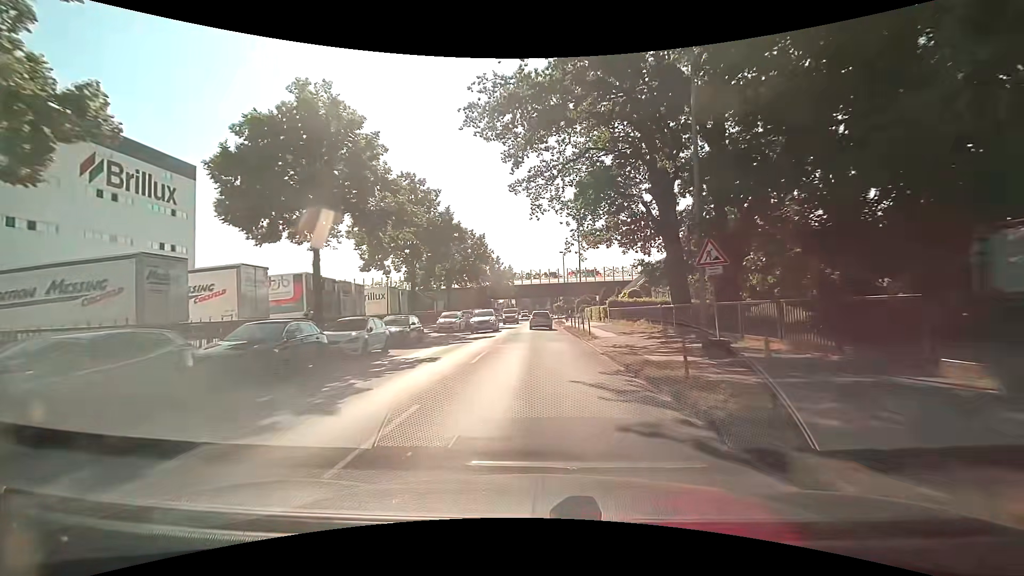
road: tertiary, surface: asphalt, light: Day
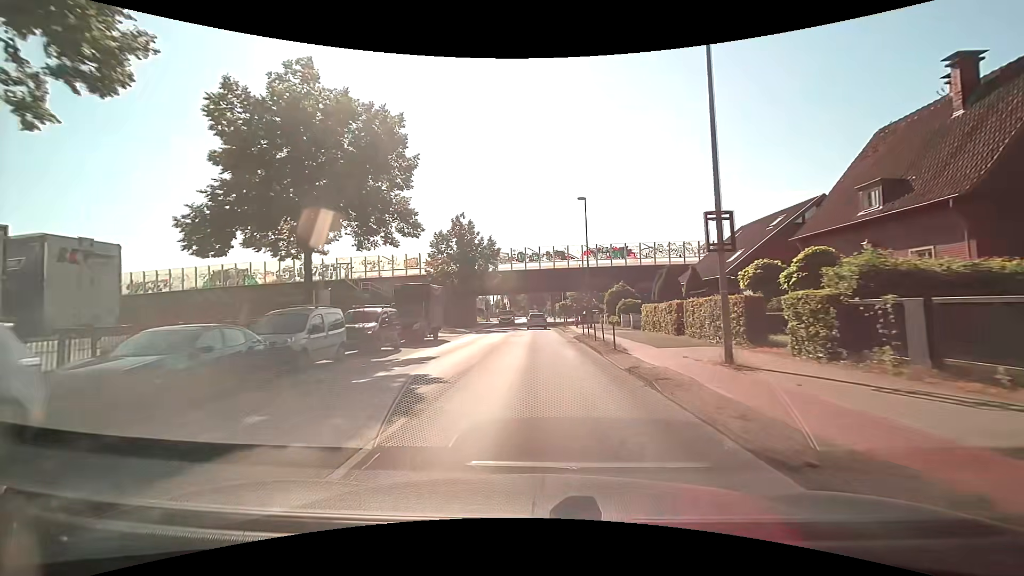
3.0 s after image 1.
(0.0, +36.4) m; +1°
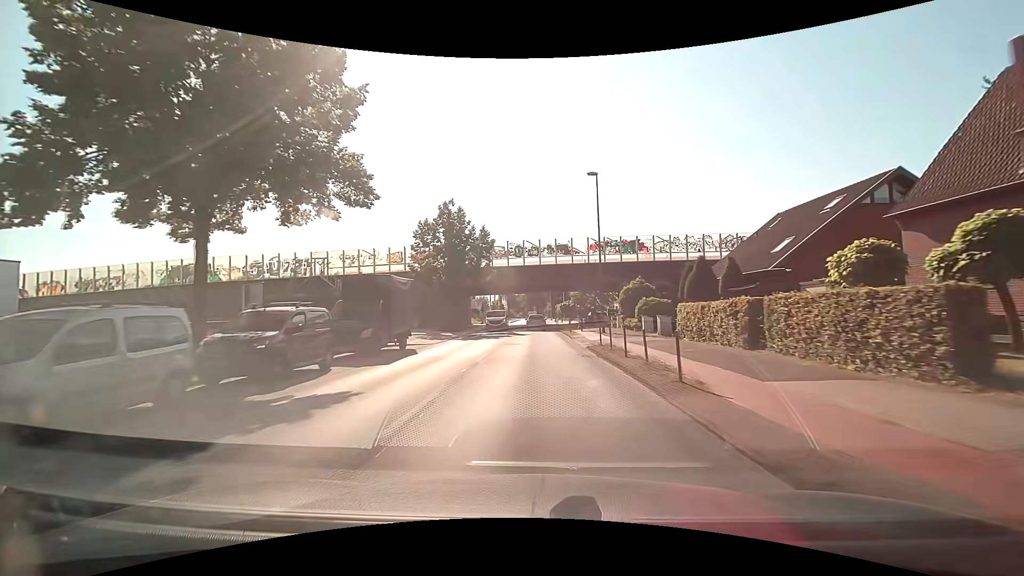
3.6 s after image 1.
(0.0, +7.4) m; 0°
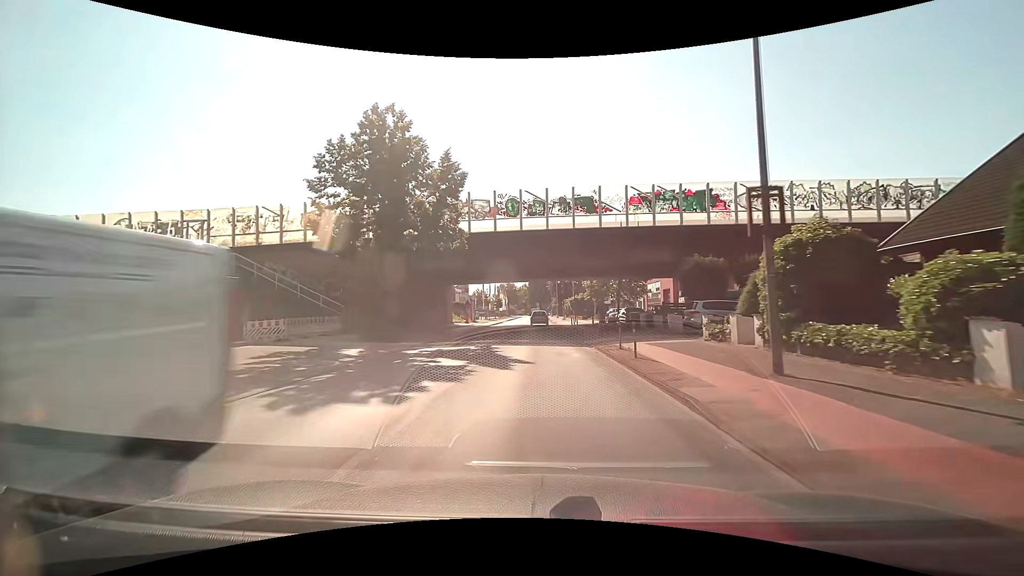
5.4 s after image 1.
(-0.1, +22.1) m; 0°
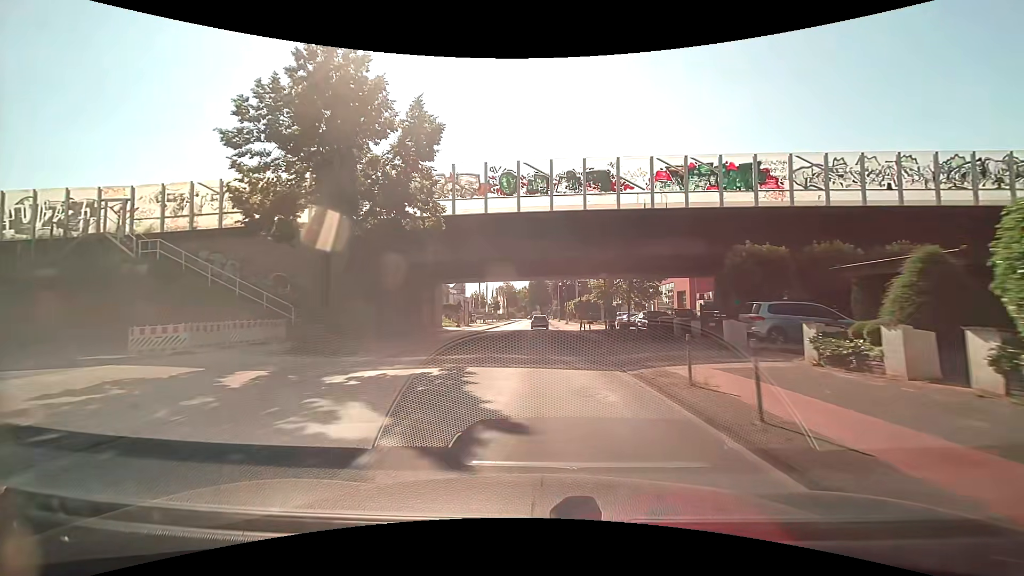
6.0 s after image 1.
(0.0, +7.2) m; 0°
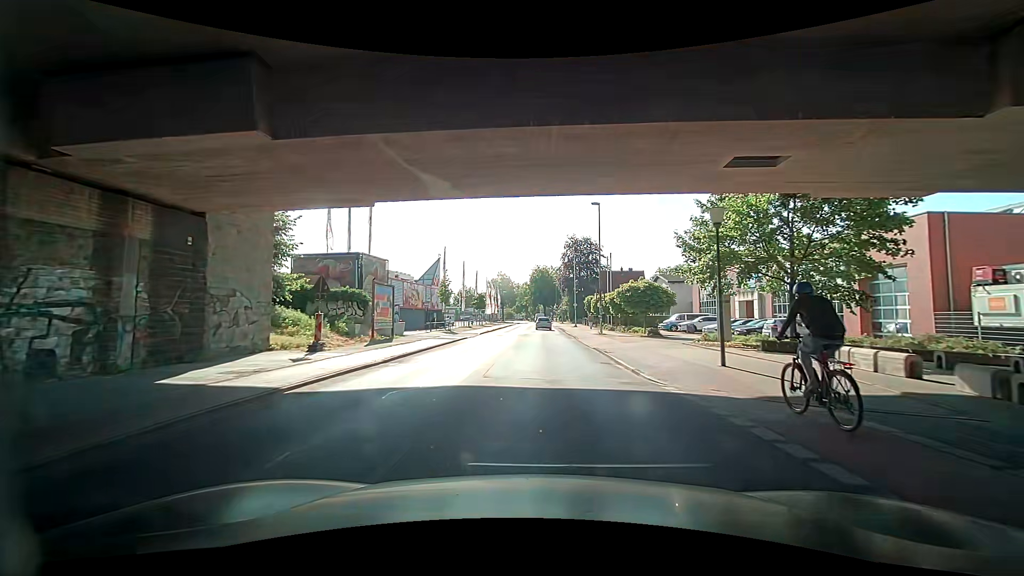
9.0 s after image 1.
(+0.1, +37.3) m; -2°
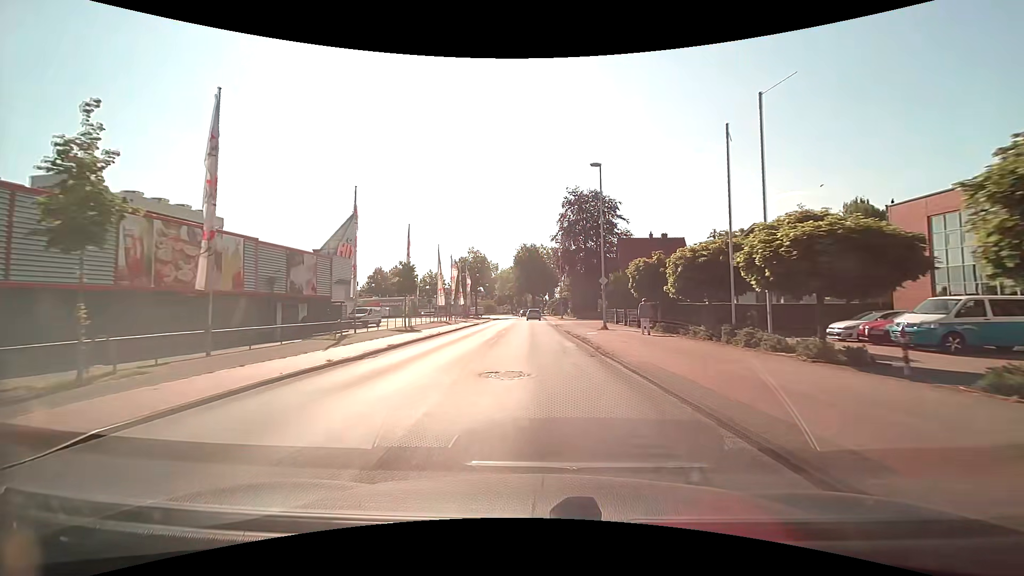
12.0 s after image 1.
(+1.2, +36.8) m; +3°
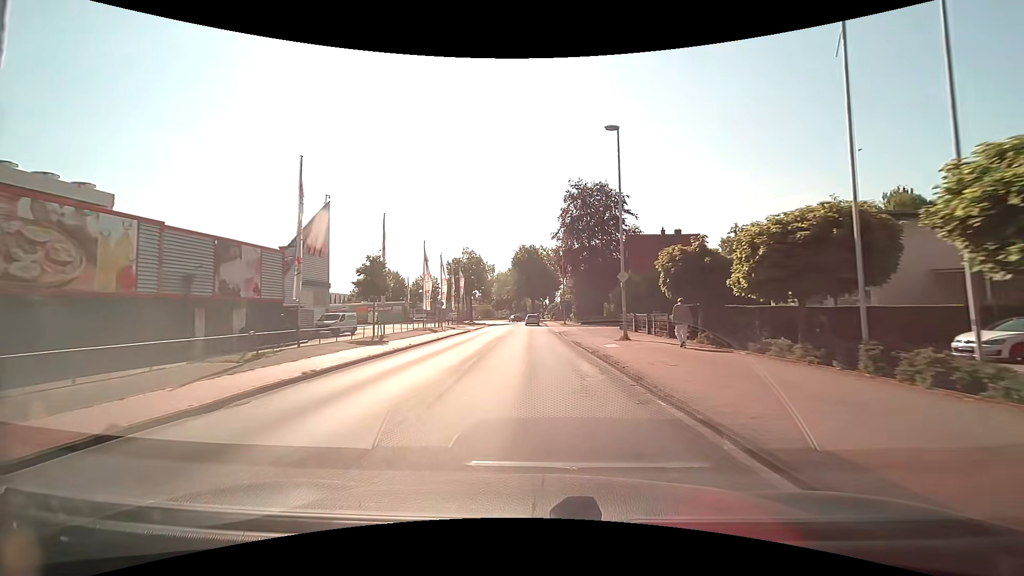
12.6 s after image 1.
(+0.1, +7.0) m; 0°
(0, +10) (0, +20) (0, +30) (0, +40) (-1, +50) (-1, +60) (-1, +70) (-1, +80) (-2, +90) (-4, +100) m
